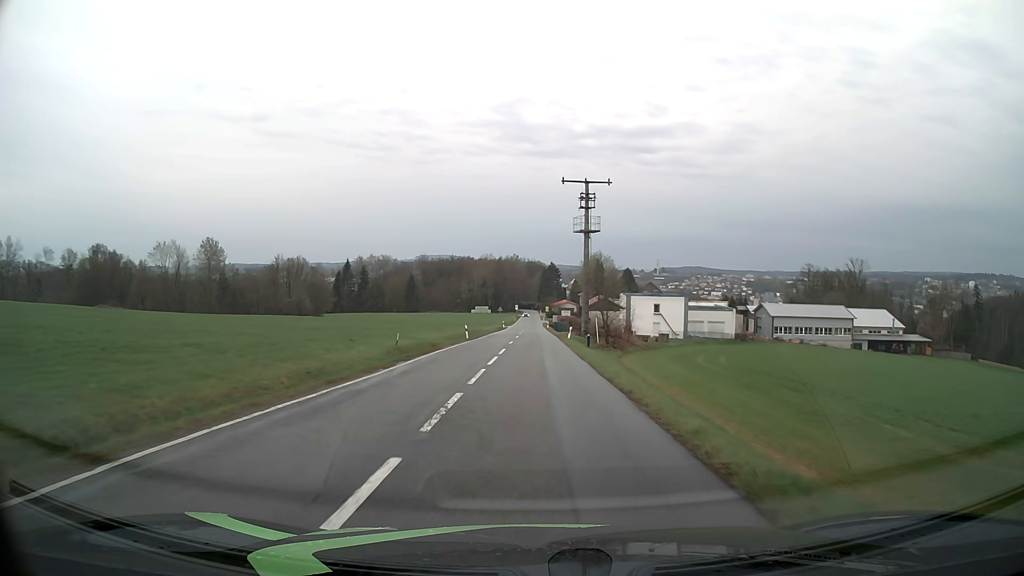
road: tertiary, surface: asphalt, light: Day
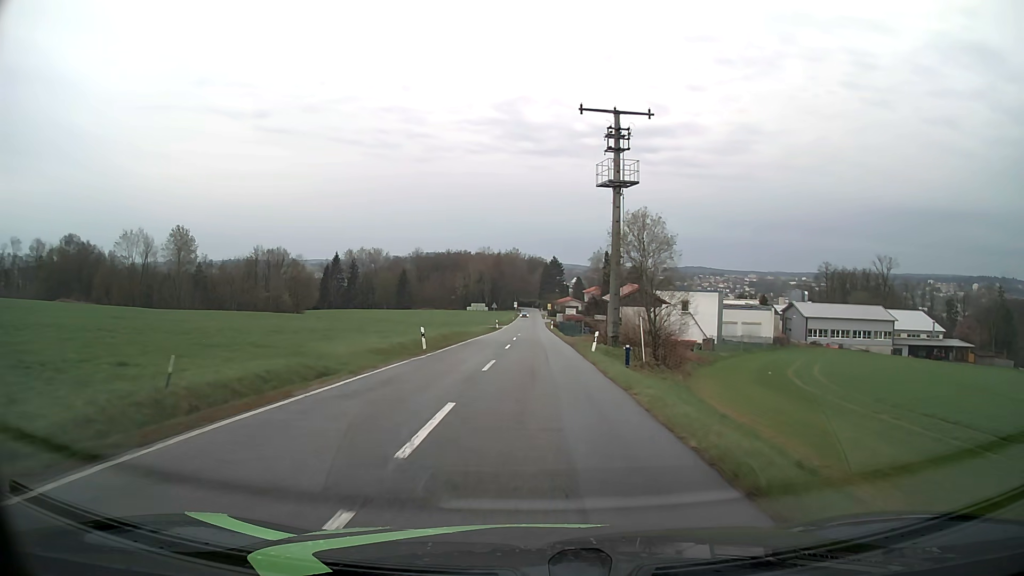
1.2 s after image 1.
(+0.1, +19.2) m; 0°
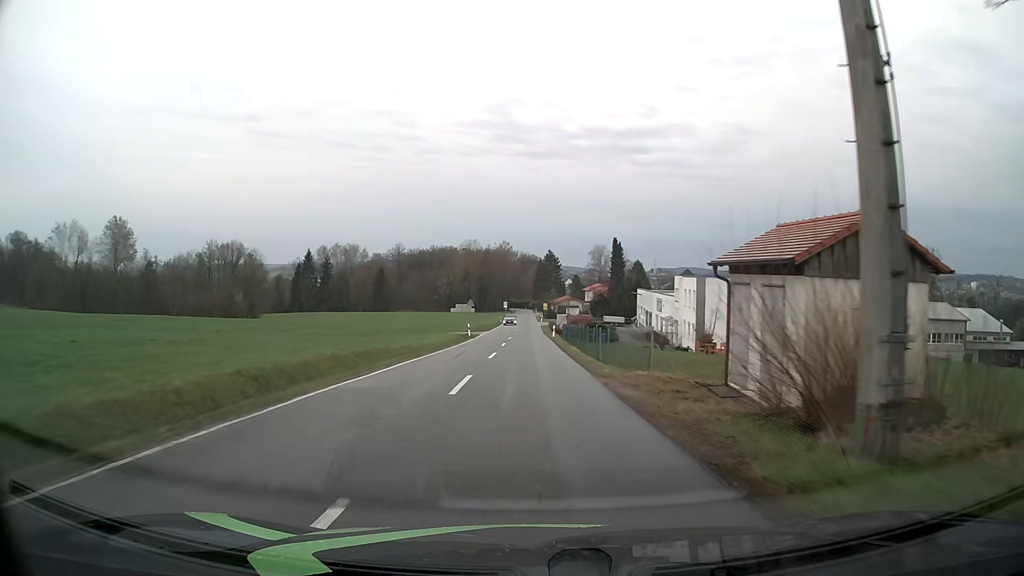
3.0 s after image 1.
(+0.2, +28.6) m; 0°
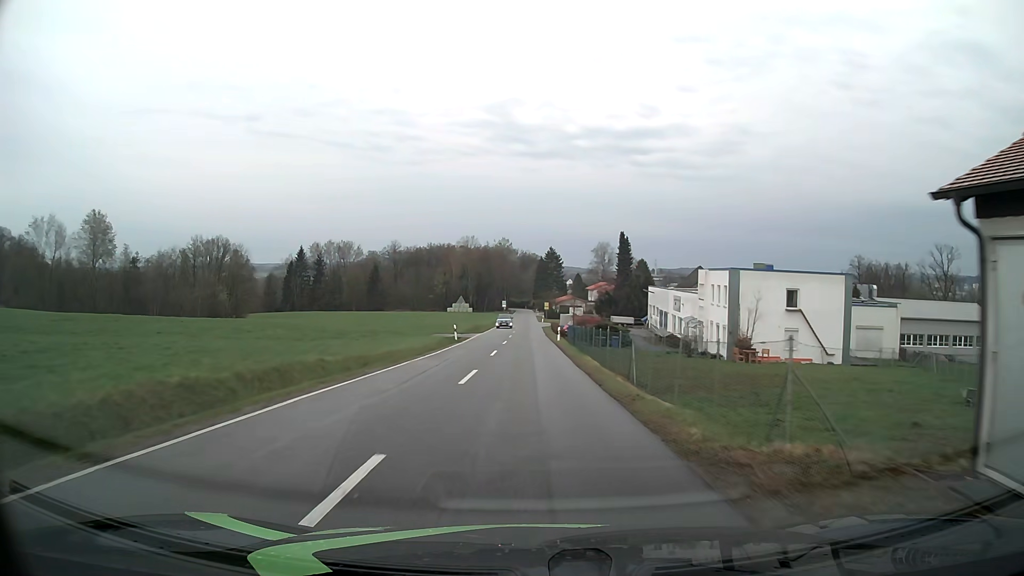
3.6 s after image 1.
(0.0, +9.5) m; 0°
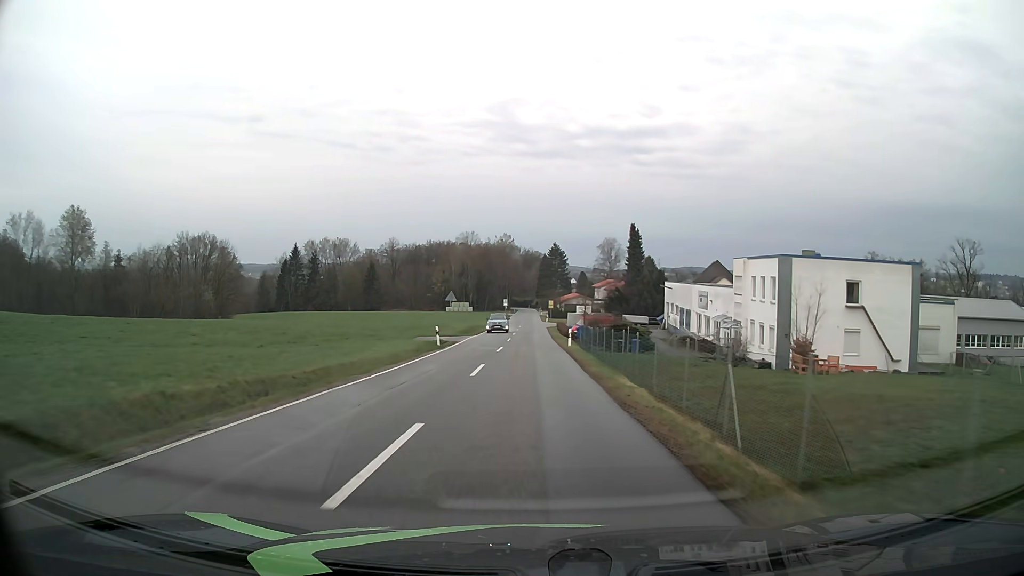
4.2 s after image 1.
(0.0, +9.4) m; 0°
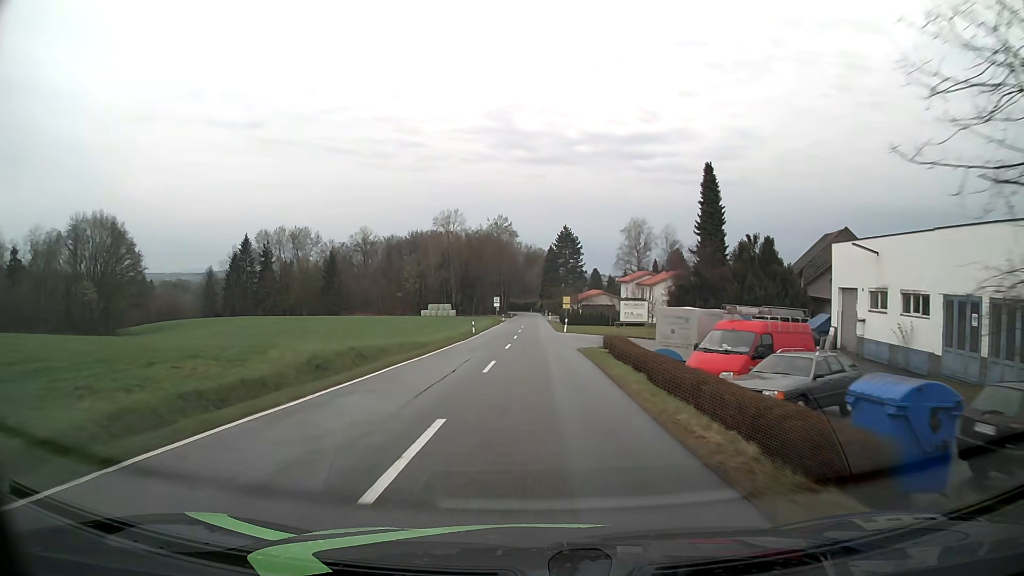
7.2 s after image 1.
(-0.2, +46.7) m; 0°
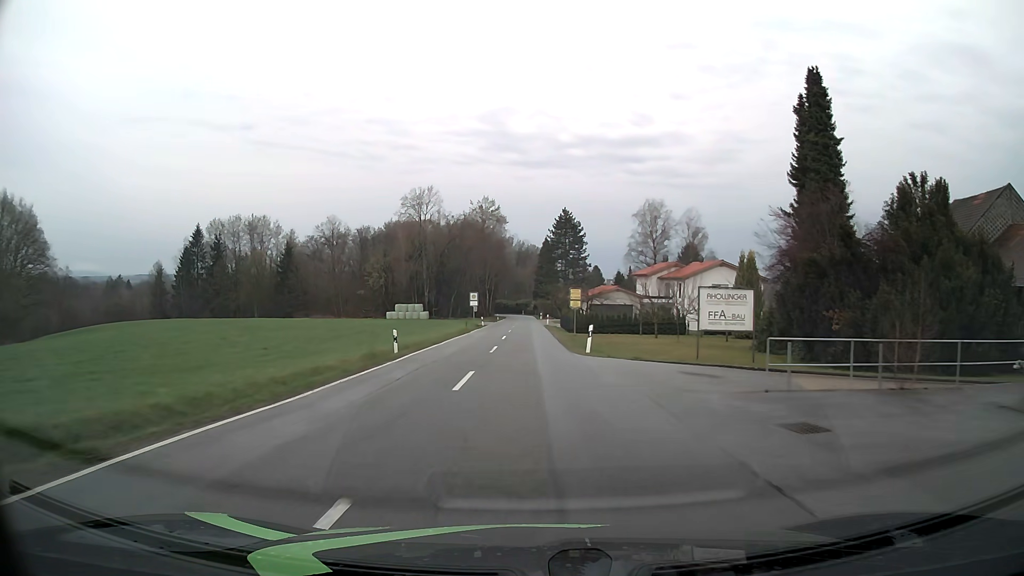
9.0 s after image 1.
(+0.2, +27.4) m; +1°
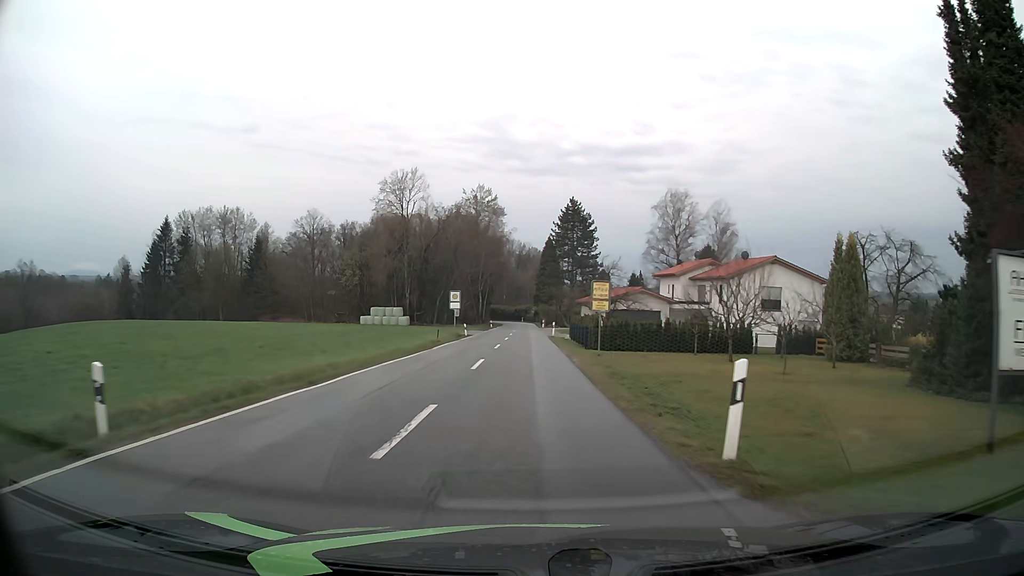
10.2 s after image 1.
(-0.1, +17.9) m; 0°
(0, +10) (0, +20) (0, +30) (0, +40) (0, +50) (0, +60) (0, +70) (0, +80) (-1, +90) (-1, +100) m
